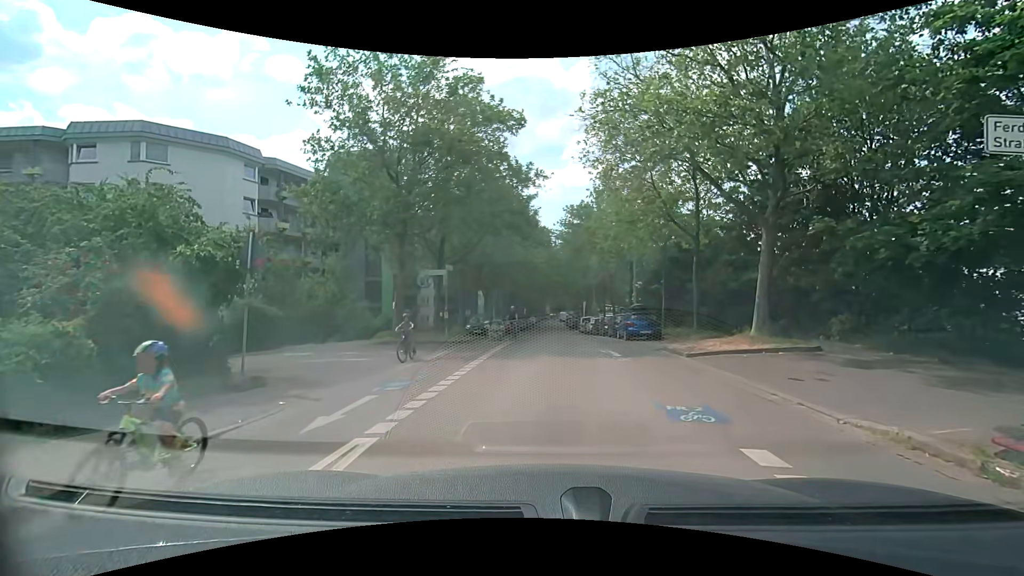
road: residential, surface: asphalt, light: Day
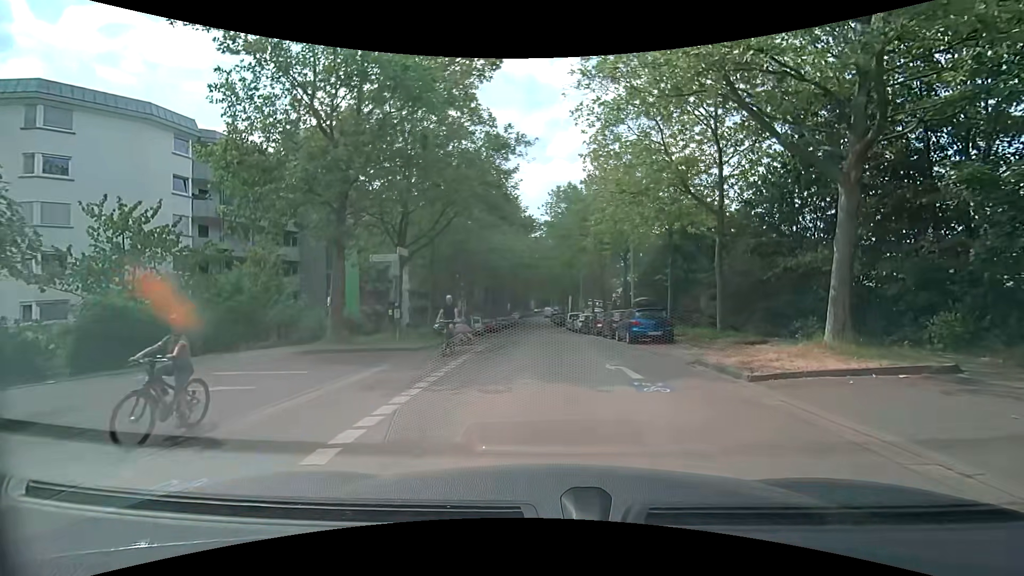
(+0.1, +5.4) m; +2°
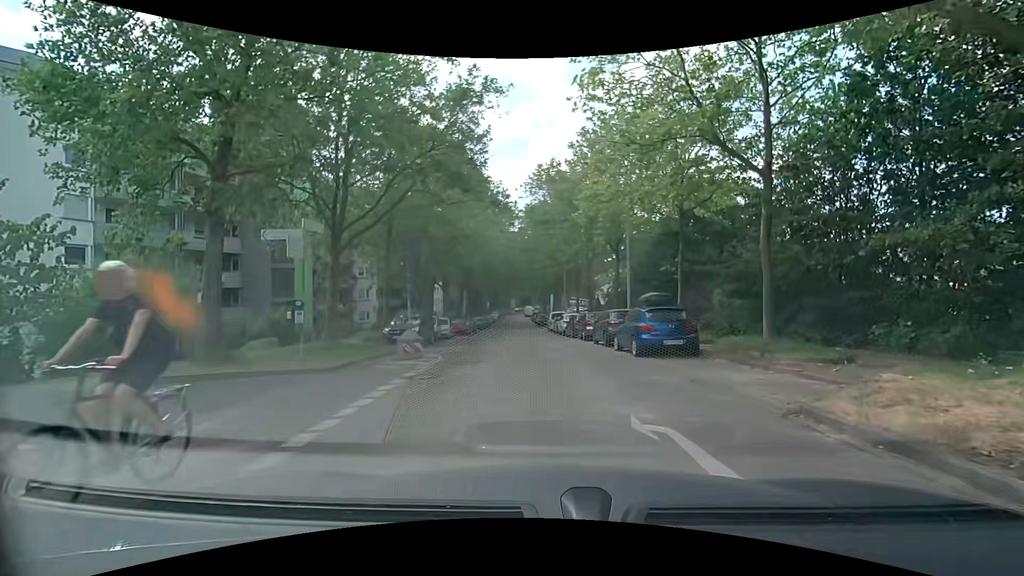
(+0.1, +5.6) m; +3°
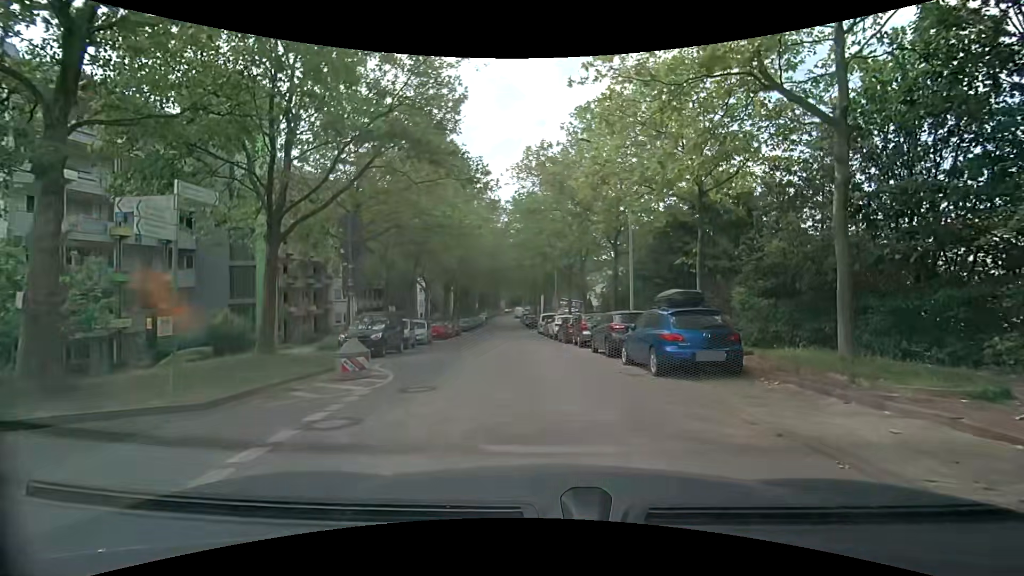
(0.0, +3.9) m; +1°
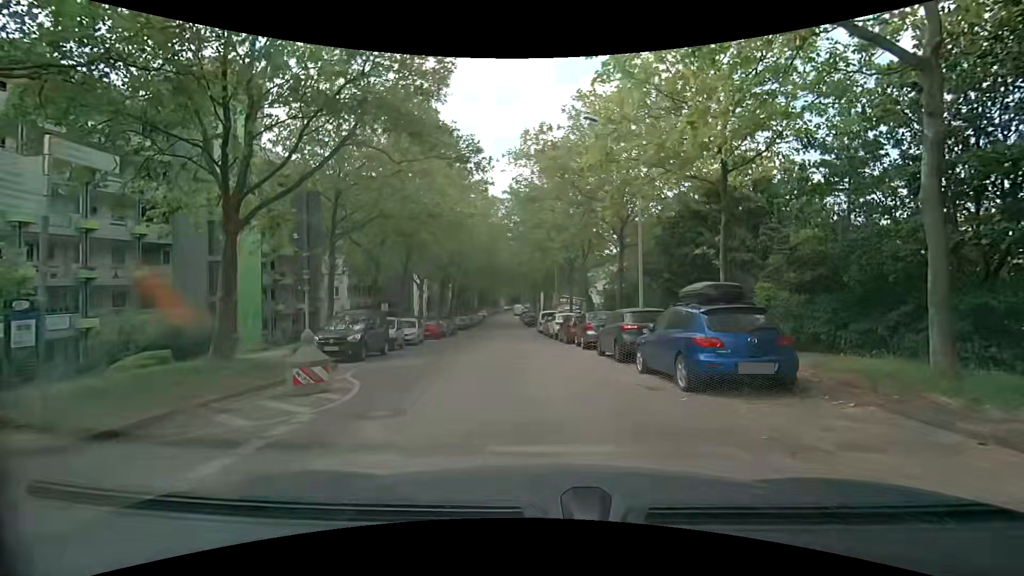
(0.0, +2.3) m; -2°
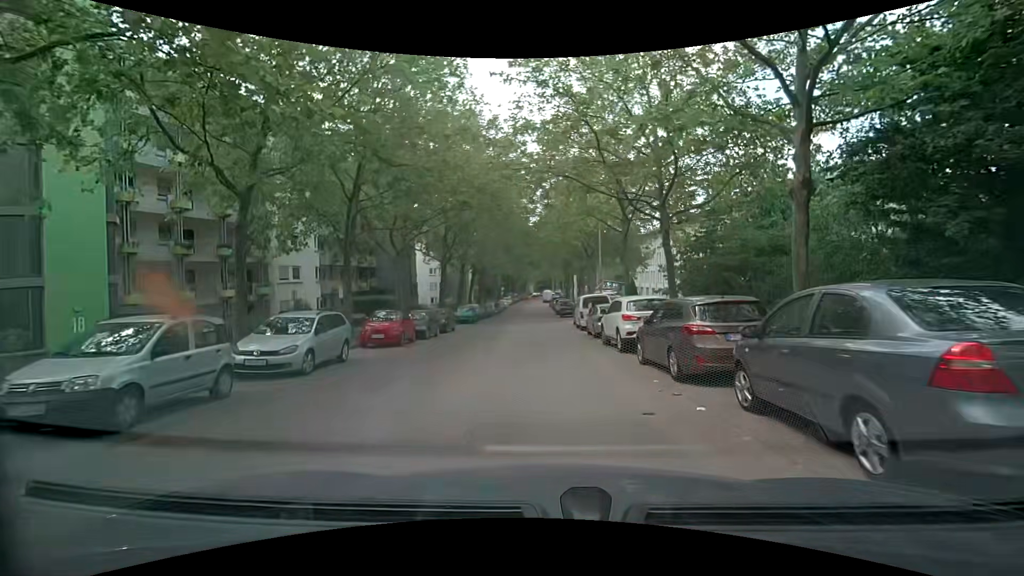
(-0.1, +16.4) m; -2°
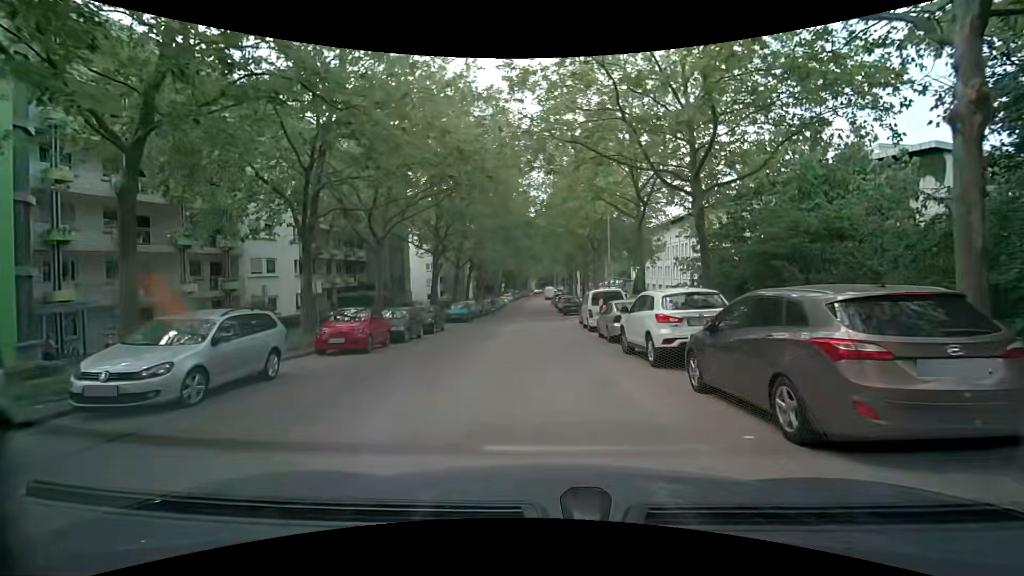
(0.0, +4.1) m; 0°
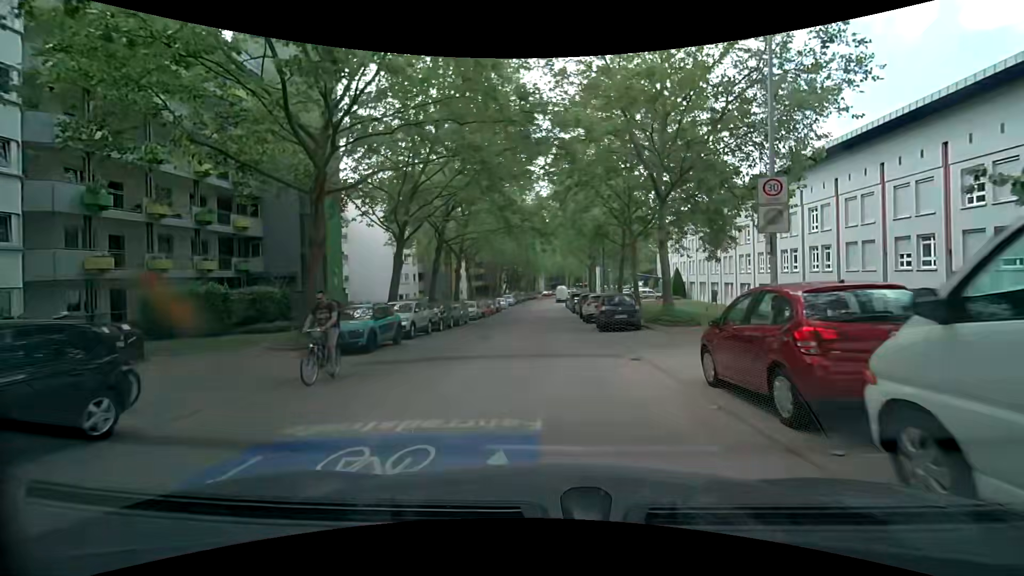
(-0.4, +22.9) m; -3°
(0, +10) (+1, +20) (+1, +30) (+1, +40) (+2, +50) (+2, +60) (+2, +70) (+2, +80) (+2, +90) (+3, +100) m
